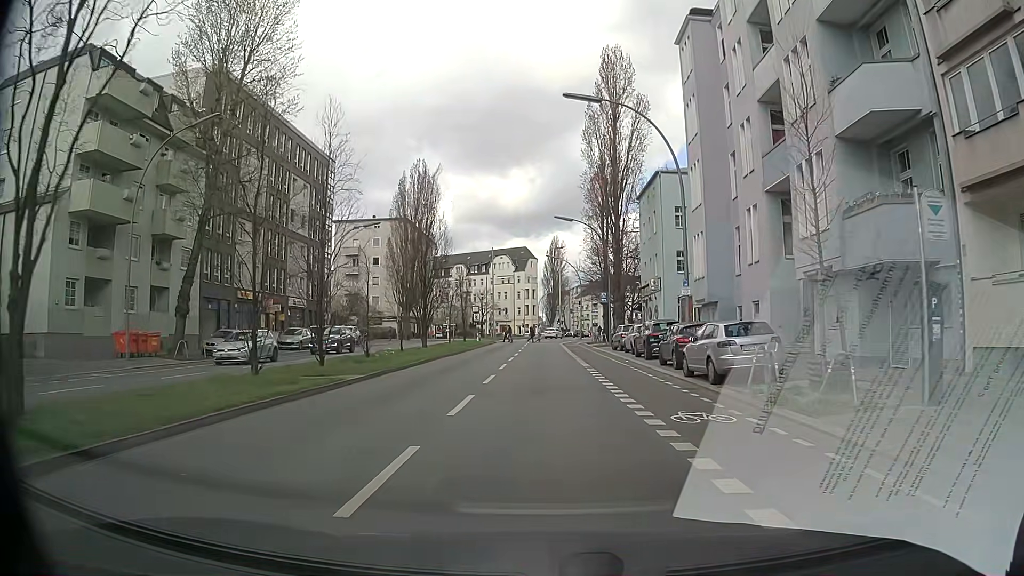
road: secondary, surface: asphalt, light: Day
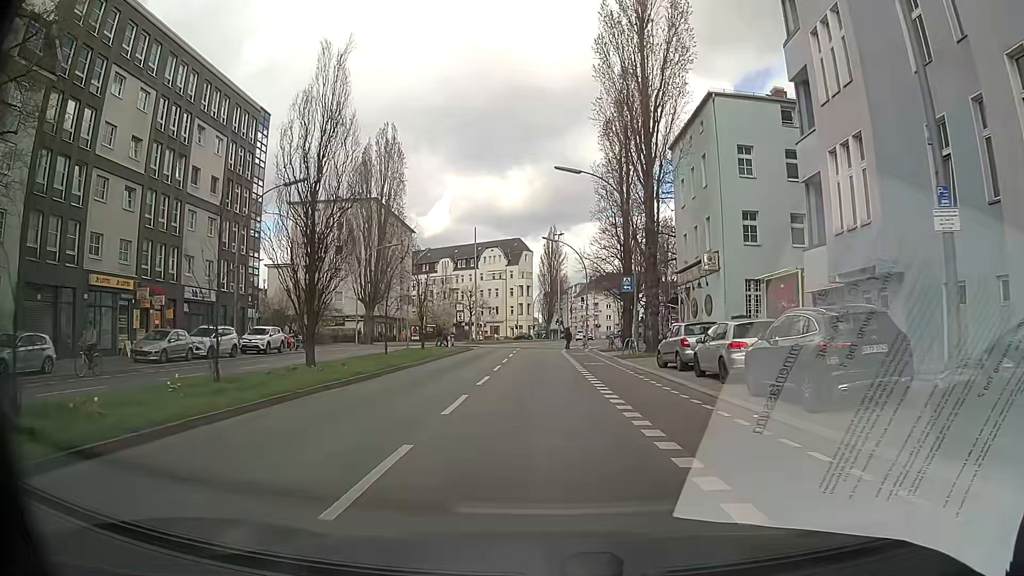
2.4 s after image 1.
(-0.1, +17.8) m; 0°
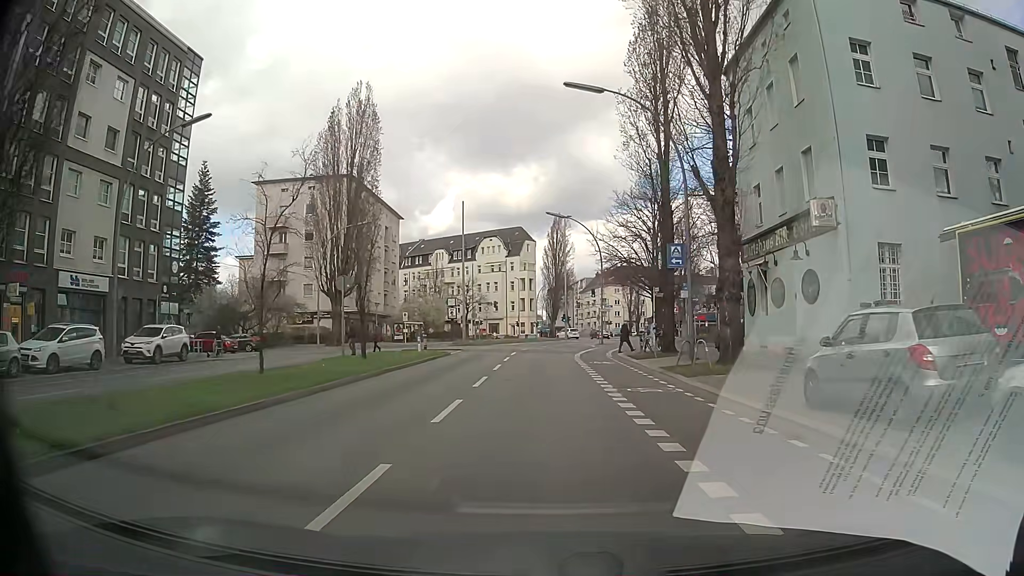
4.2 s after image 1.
(+0.1, +13.4) m; 0°
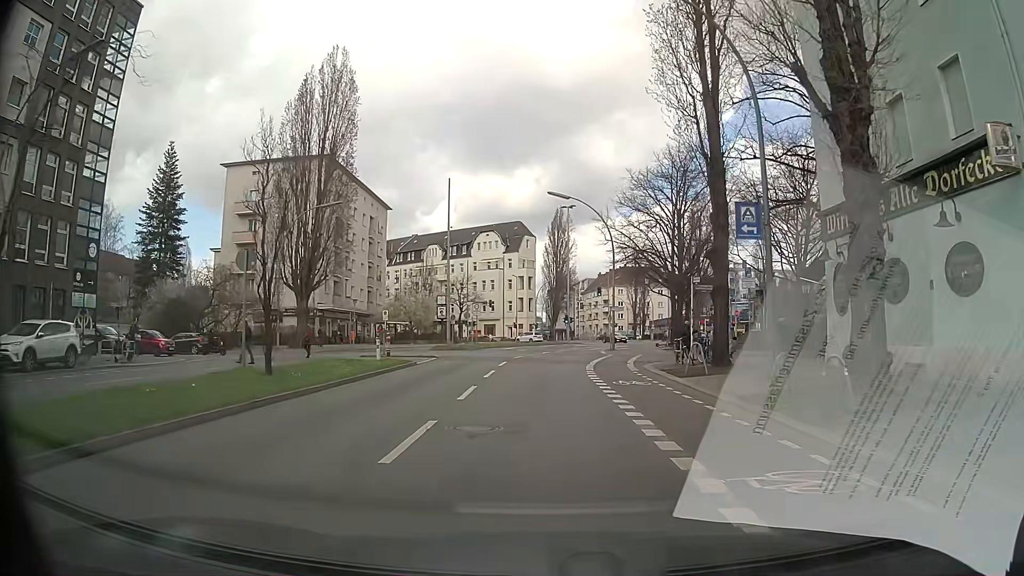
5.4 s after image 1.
(0.0, +8.9) m; 0°
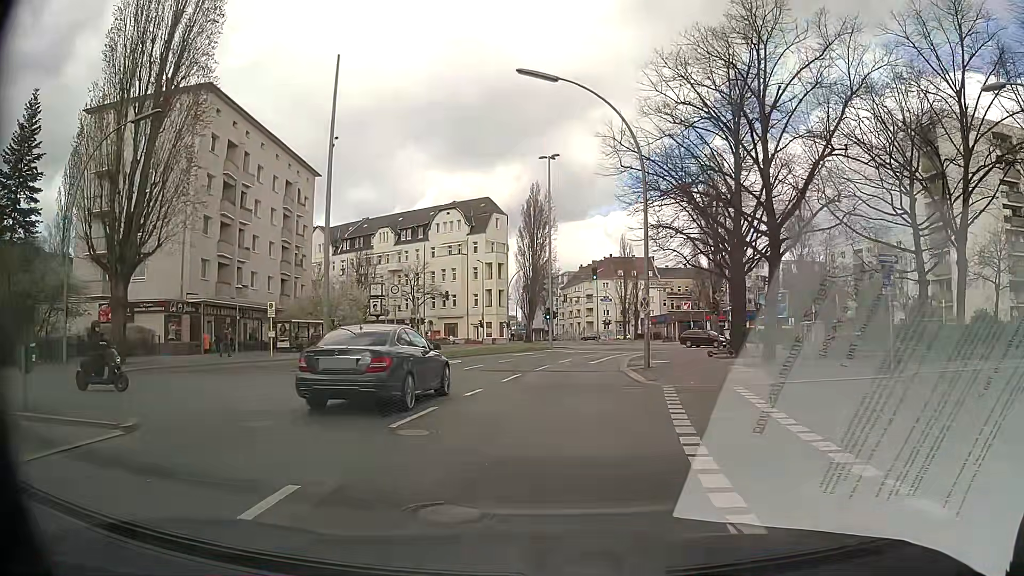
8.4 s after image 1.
(0.0, +22.3) m; 0°
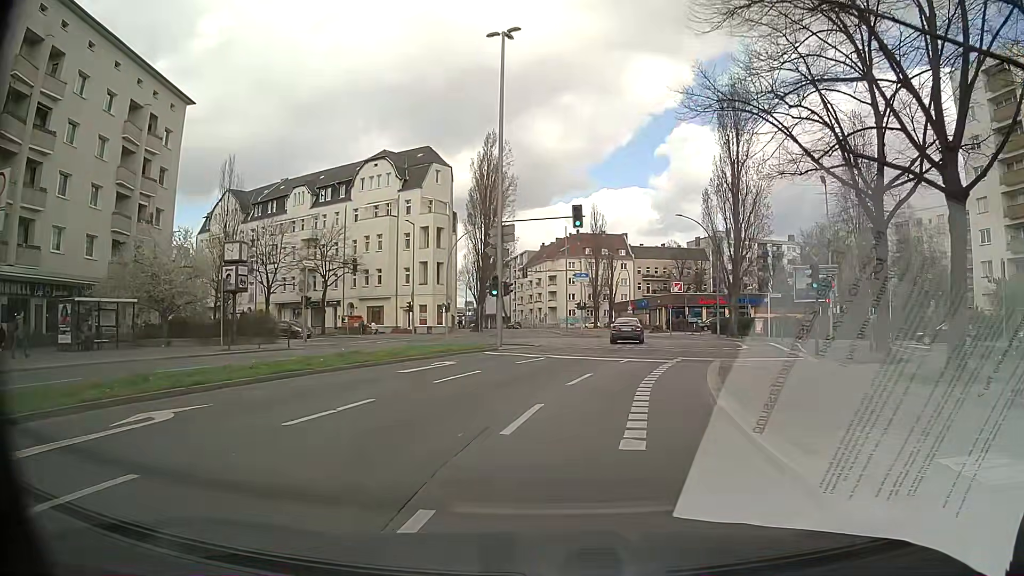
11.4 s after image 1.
(+1.1, +22.3) m; +4°
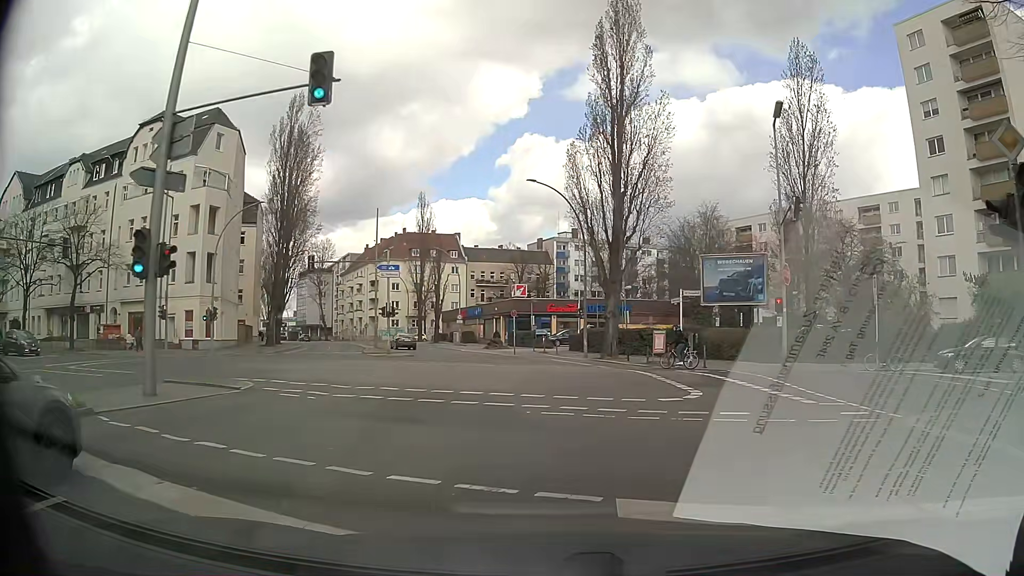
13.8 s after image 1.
(+2.4, +17.8) m; +14°
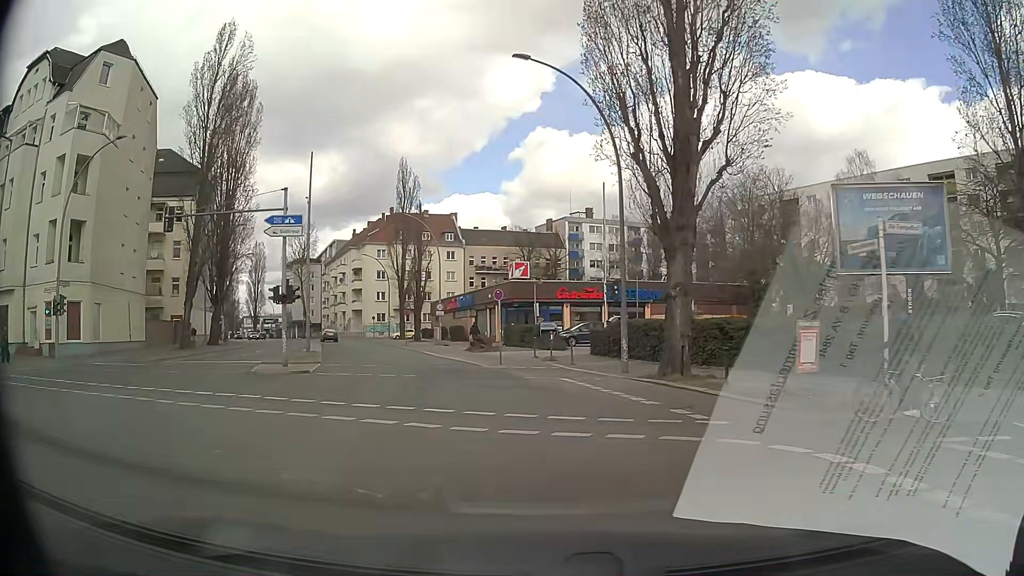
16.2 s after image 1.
(+0.3, +18.0) m; -1°
(-1, +10) (-2, +20) (-5, +29) (-8, +39) (-11, +48) (-15, +58) (-18, +67) (-22, +77) (-24, +86) (-17, +93) m
